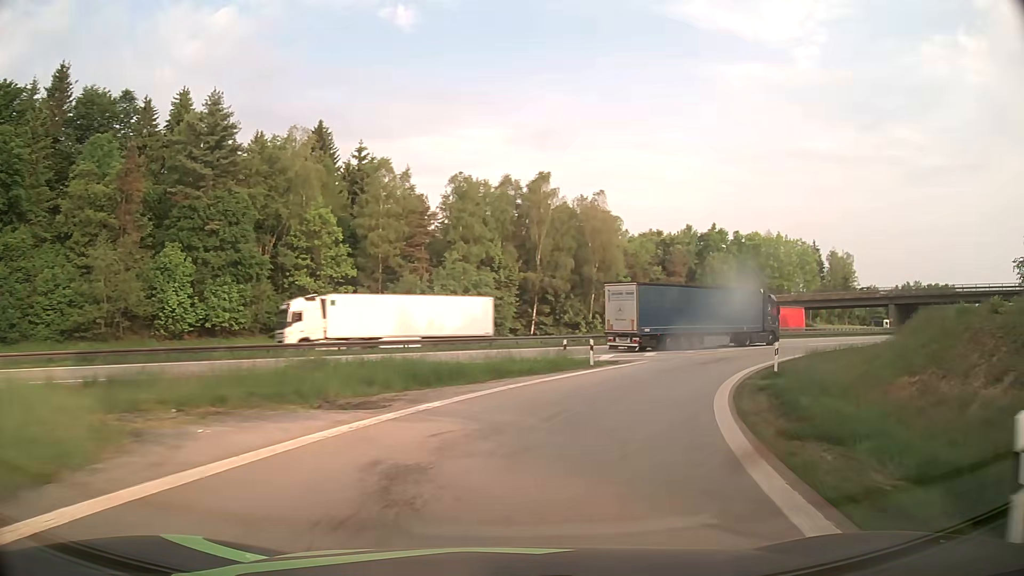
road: motorway_link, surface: asphalt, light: Day
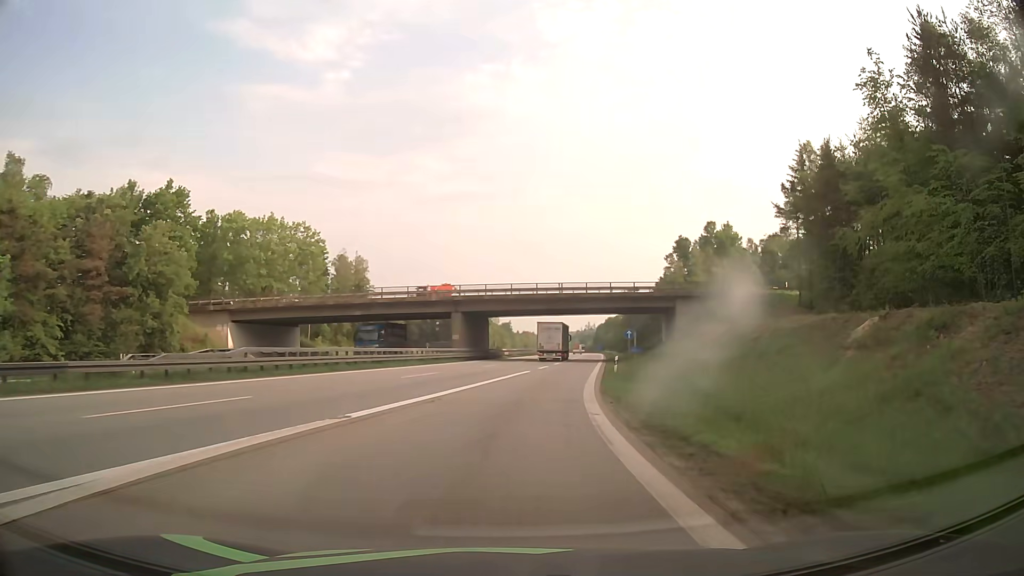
(+16.4, +38.2) m; +44°
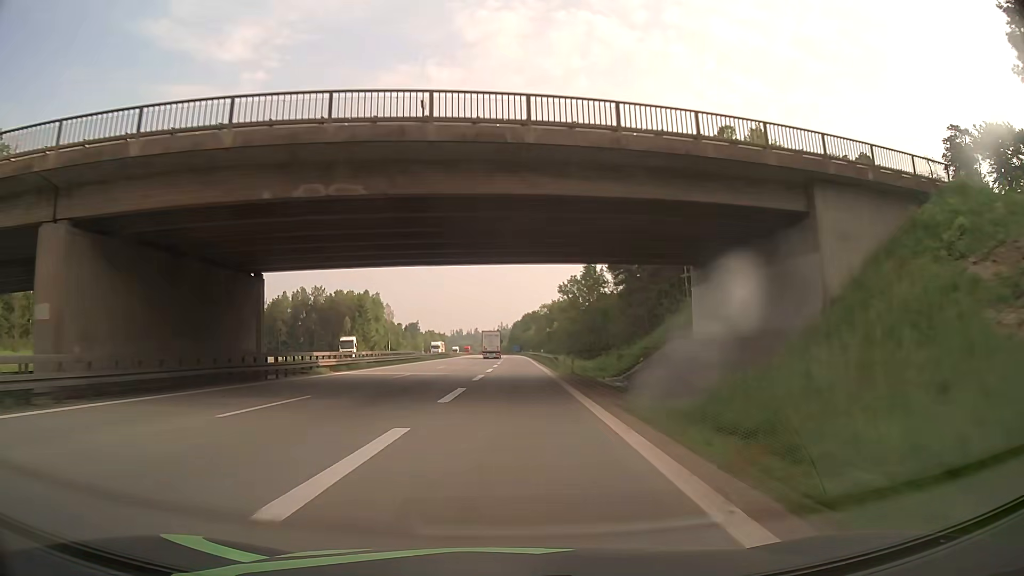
(+5.4, +50.8) m; +8°
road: motorway
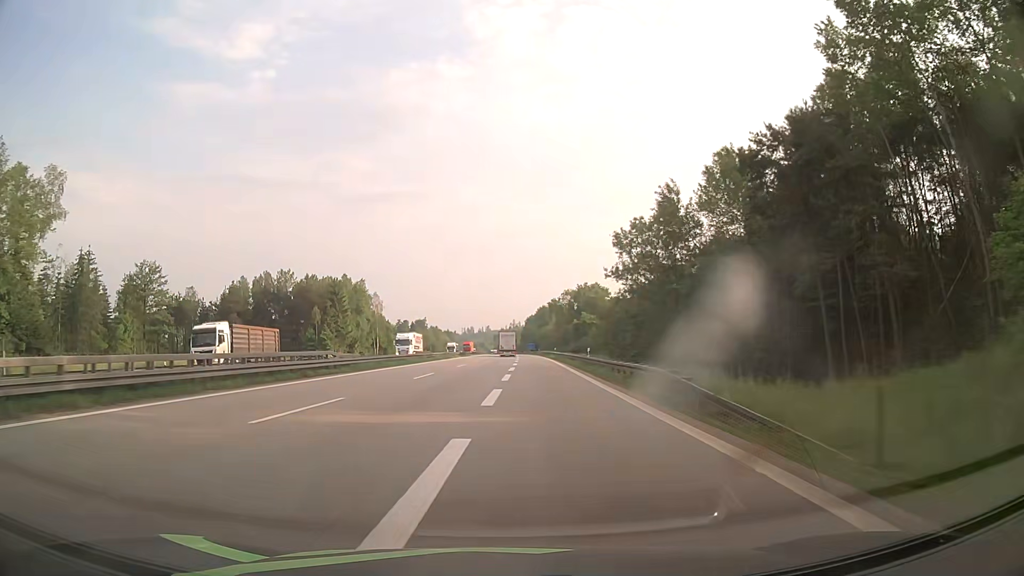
(-0.5, +37.7) m; -1°
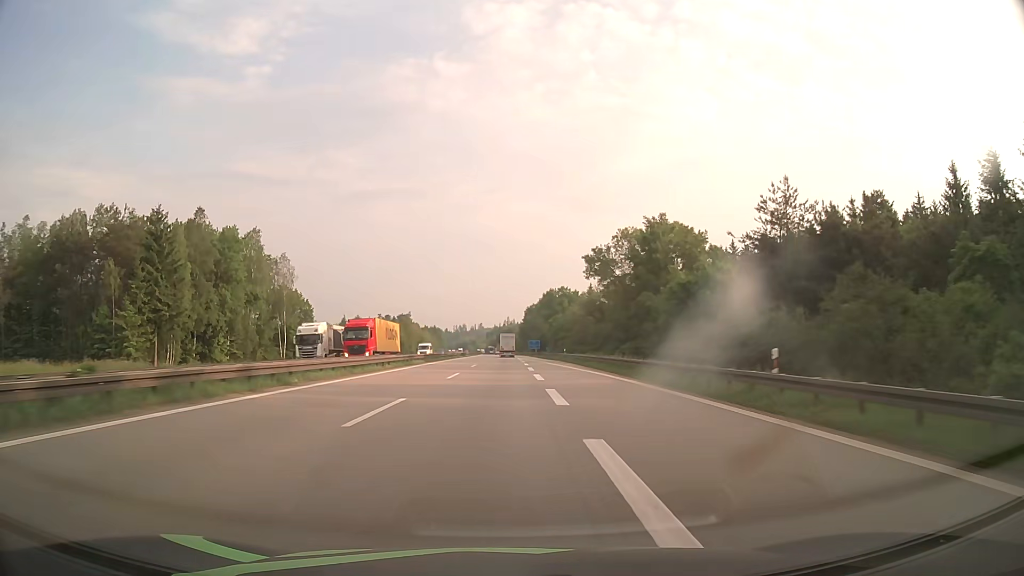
(-0.8, +72.8) m; 0°
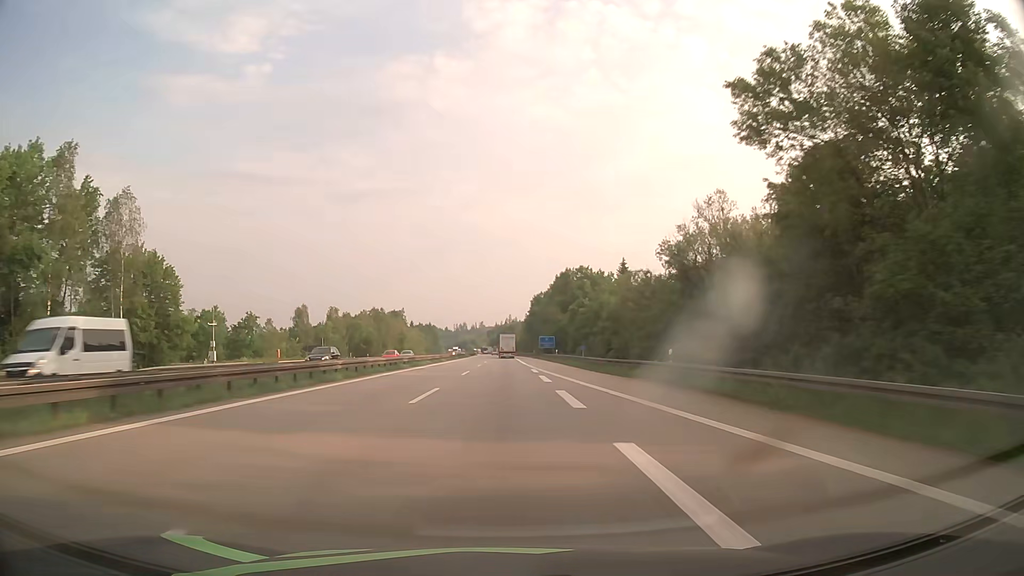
(-0.1, +48.9) m; 0°
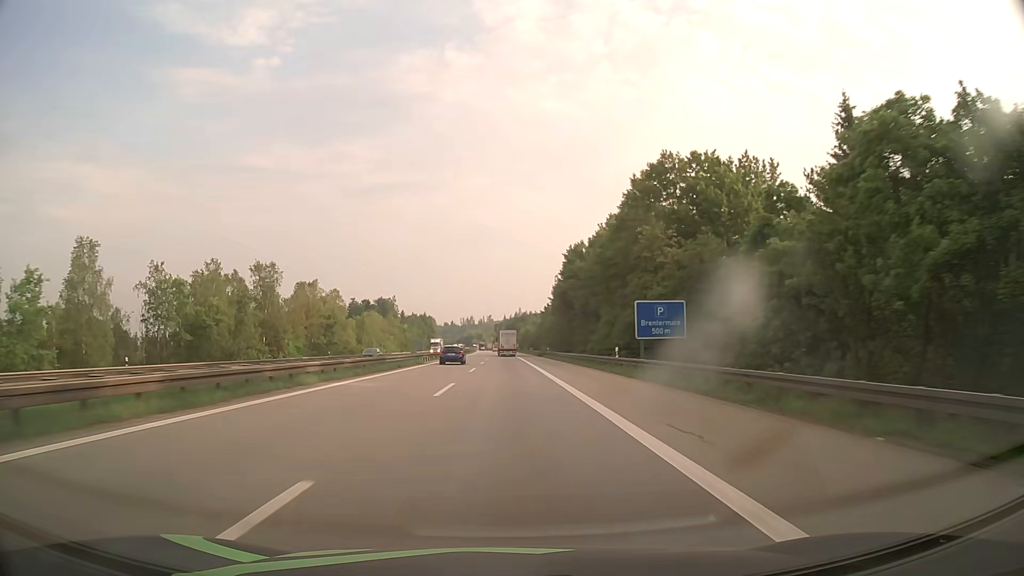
(-0.5, +88.3) m; -1°
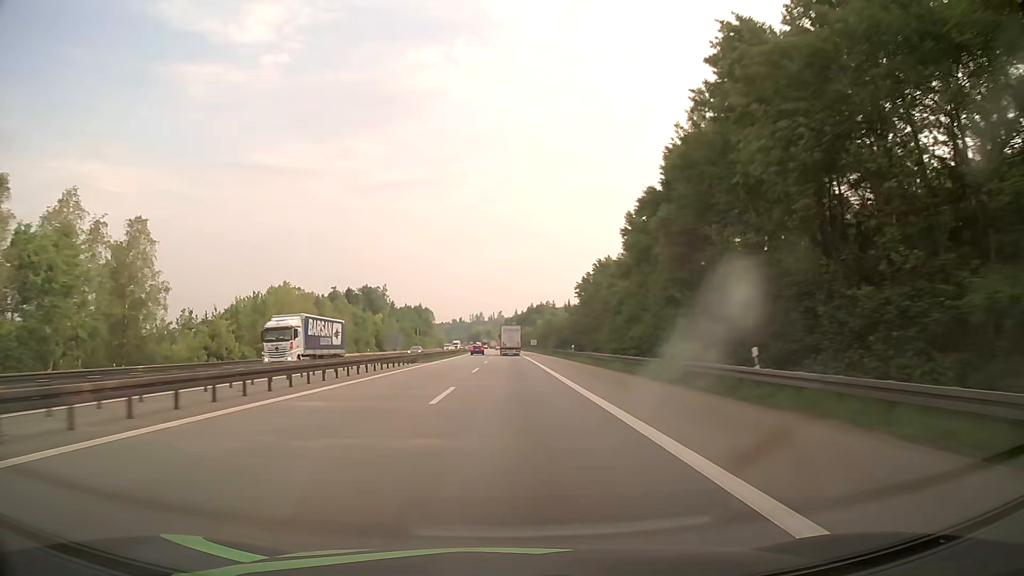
(-0.5, +75.2) m; -1°
(0, +10) (0, +20) (0, +30) (0, +40) (-1, +50) (-1, +60) (-1, +70) (-2, +80) (-2, +90) (-2, +100) m
